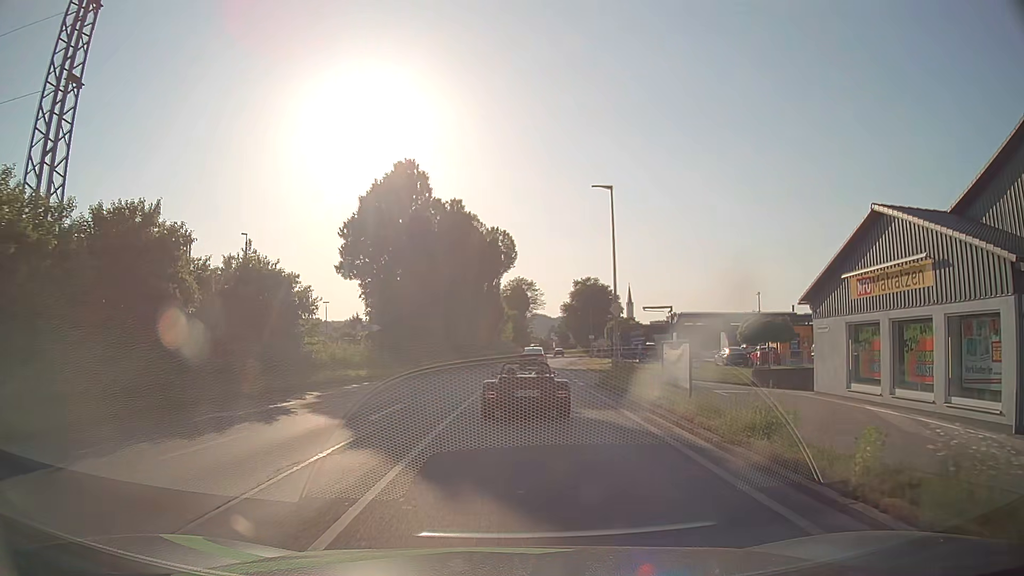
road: tertiary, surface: asphalt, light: Day
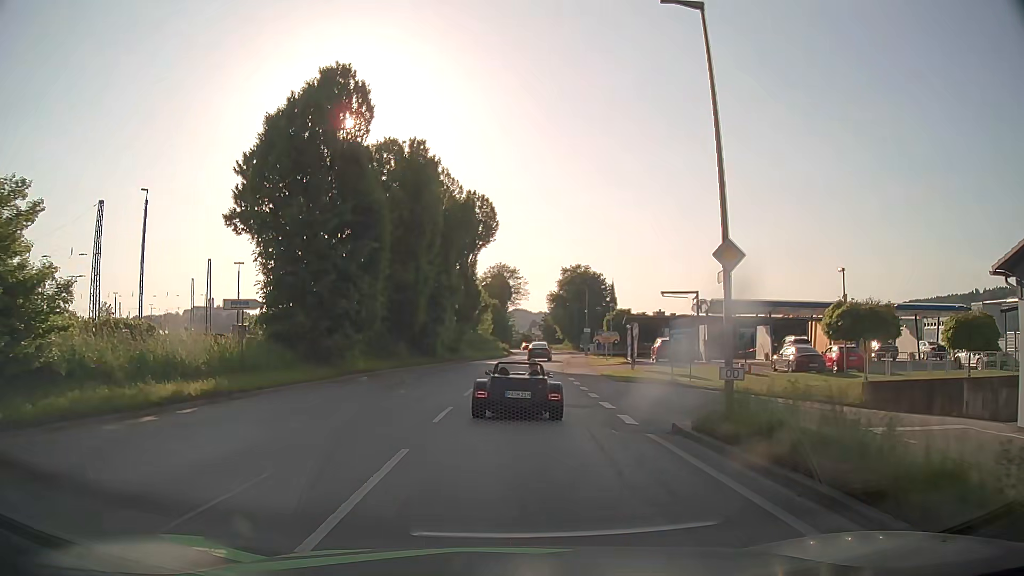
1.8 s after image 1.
(+0.3, +14.5) m; +1°
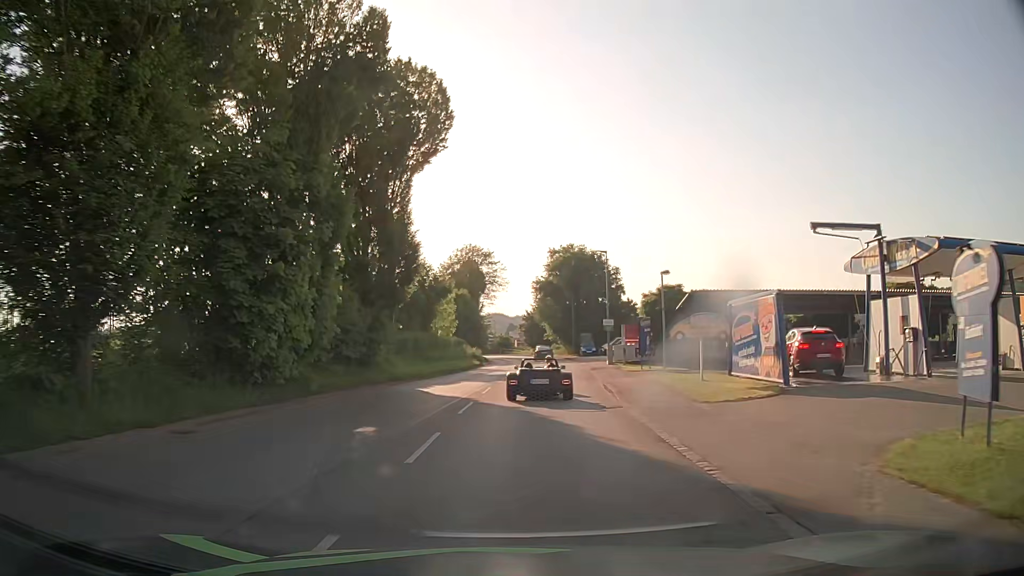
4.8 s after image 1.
(+0.8, +28.2) m; +2°
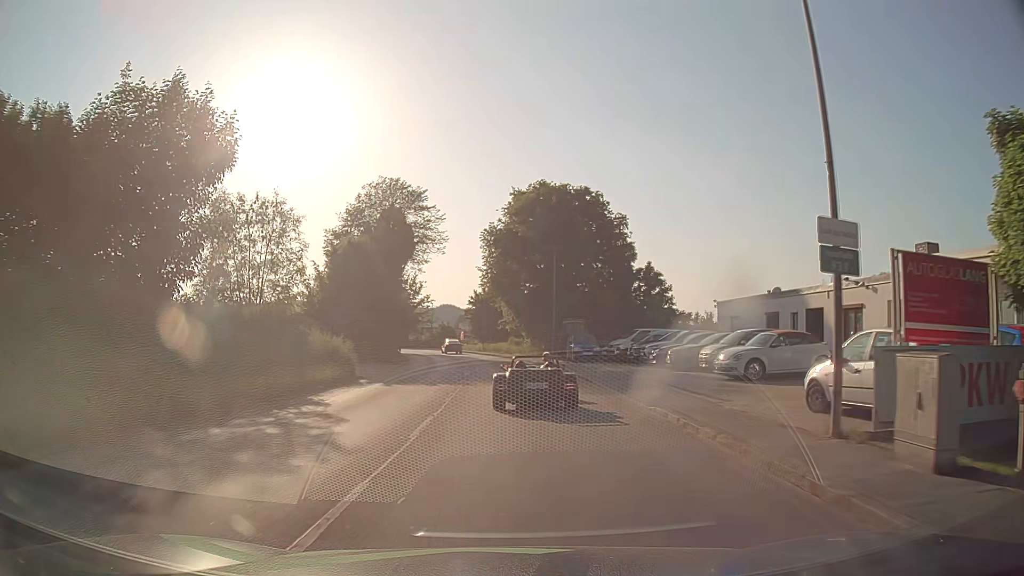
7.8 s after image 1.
(+1.6, +34.1) m; +5°
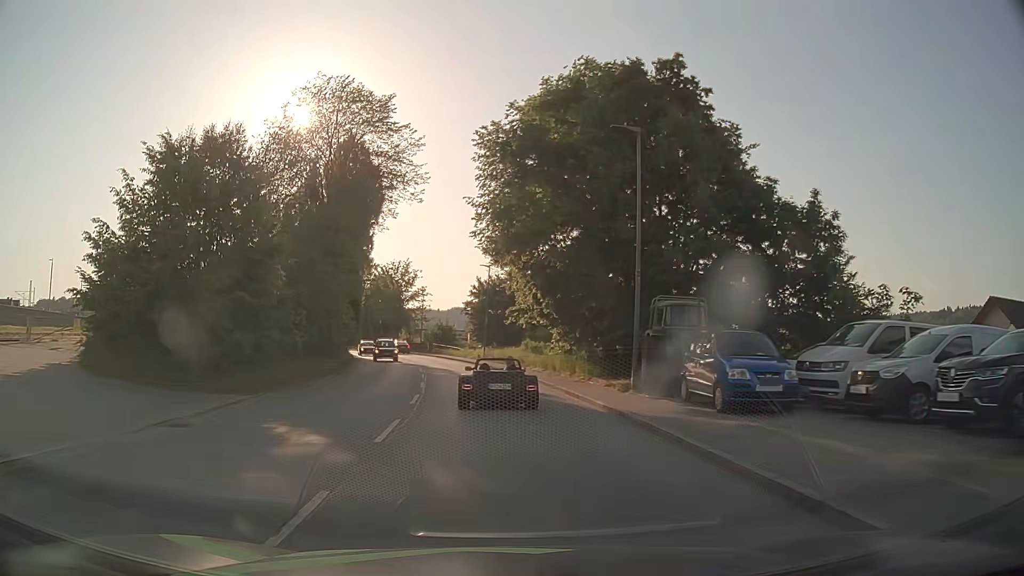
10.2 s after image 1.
(-0.2, +24.5) m; -1°
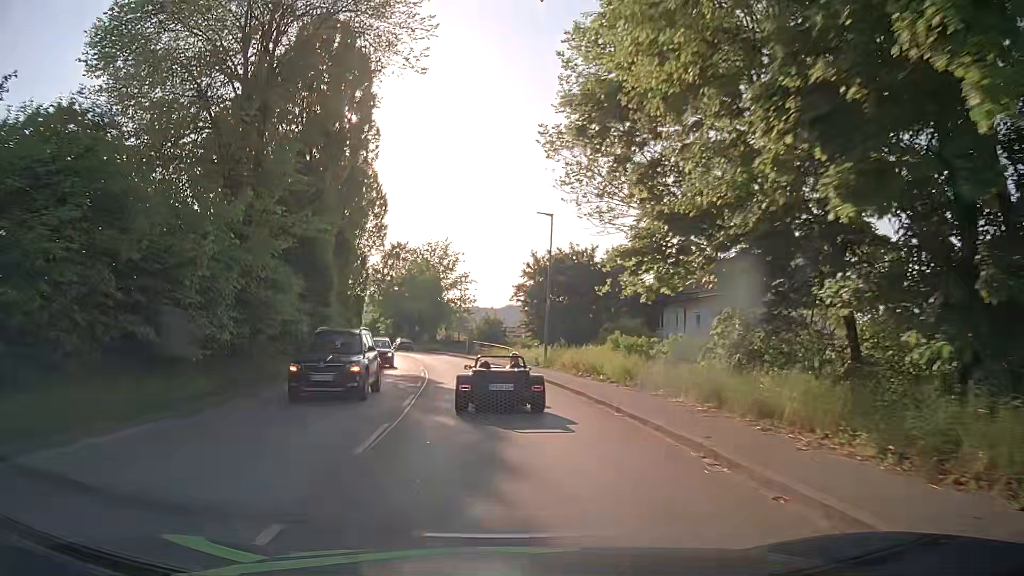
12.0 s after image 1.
(-0.8, +19.3) m; -5°
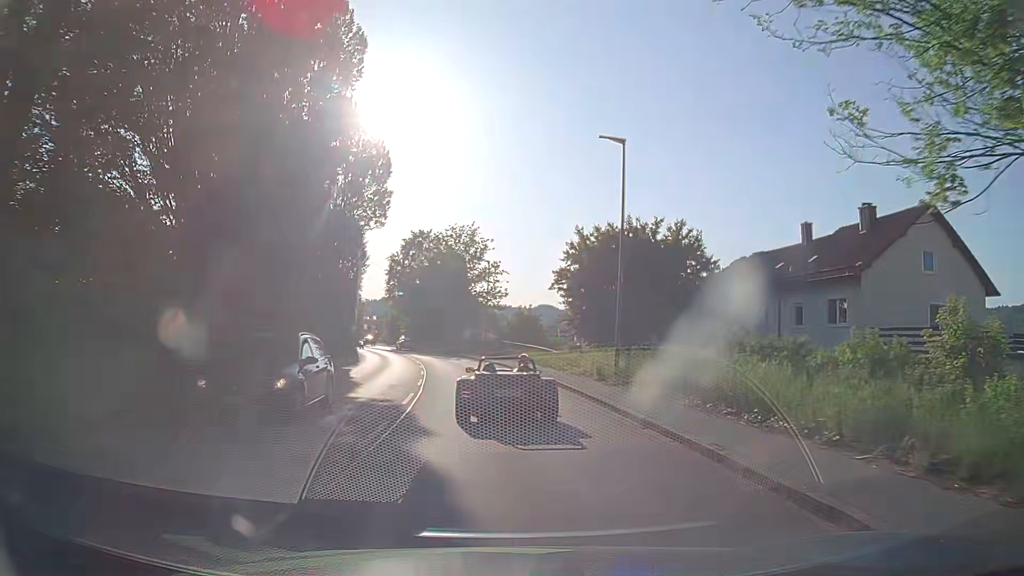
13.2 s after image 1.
(-0.3, +11.6) m; -3°
(0, +10) (-1, +20) (-2, +30) (-3, +40) (-5, +50) (-7, +59) (-10, +69) (-12, +79) (-15, +88) (-18, +98) m
